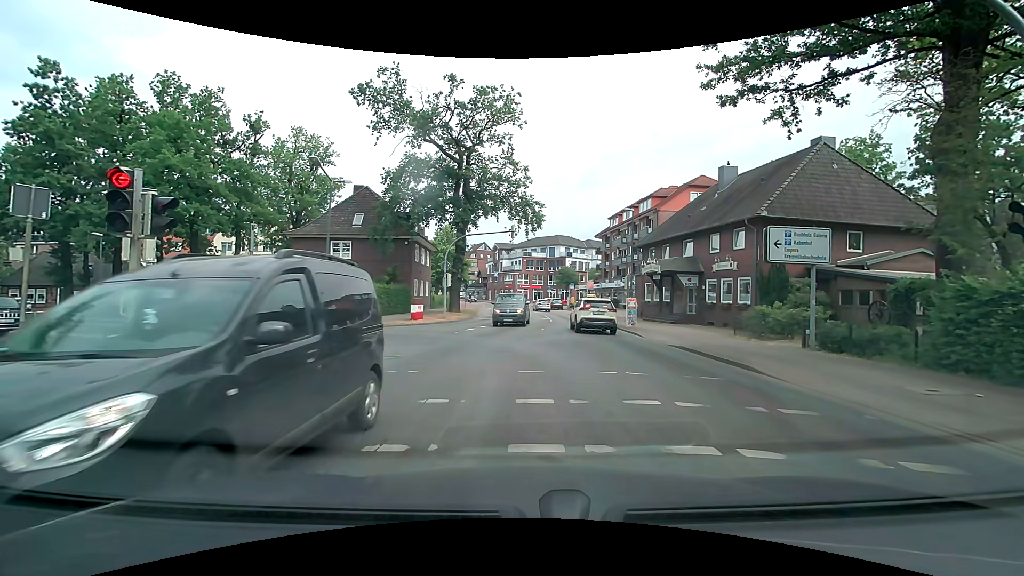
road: secondary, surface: asphalt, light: Day
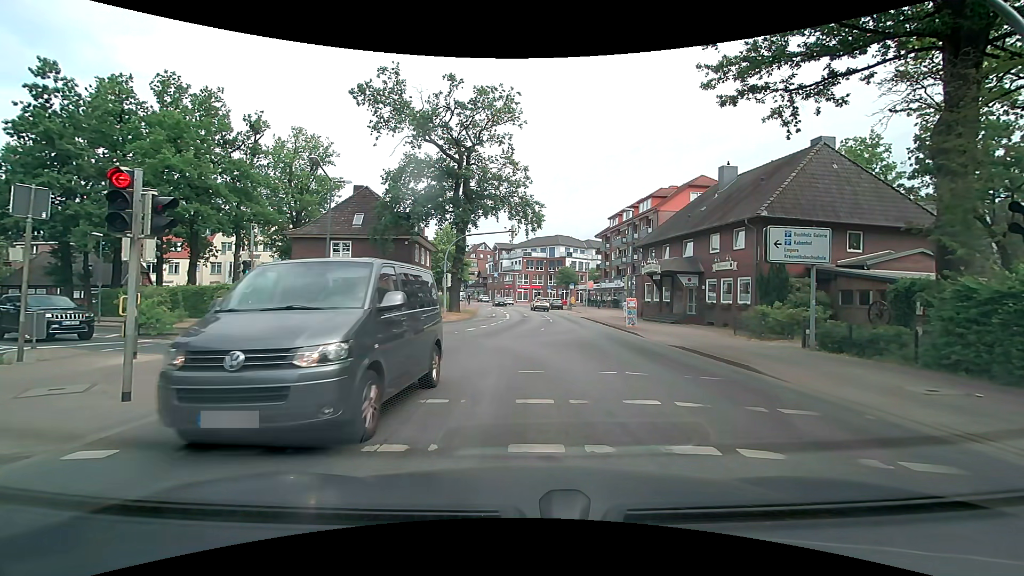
(0.0, 0.0) m; 0°
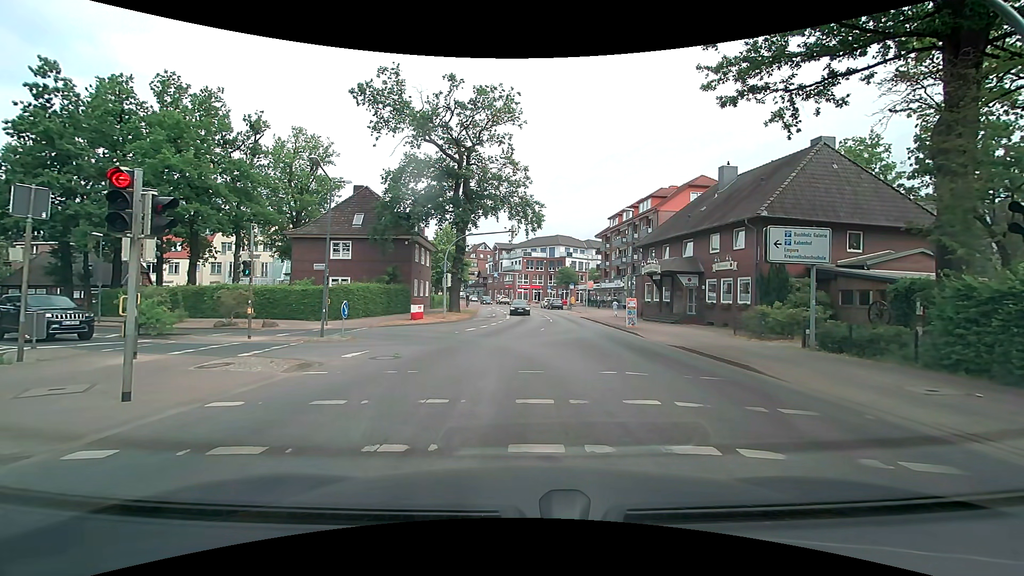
(0.0, 0.0) m; 0°
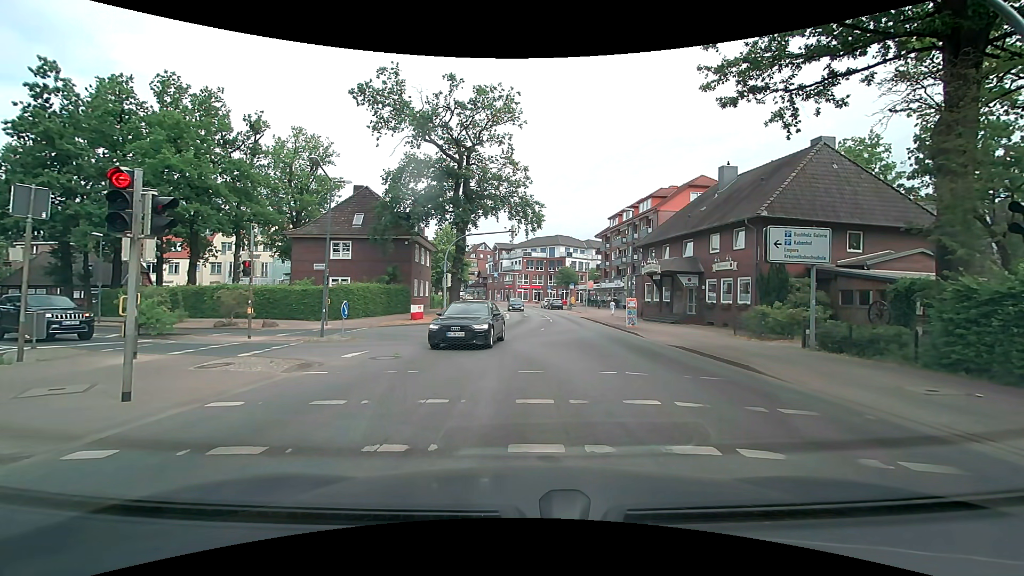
(0.0, 0.0) m; 0°
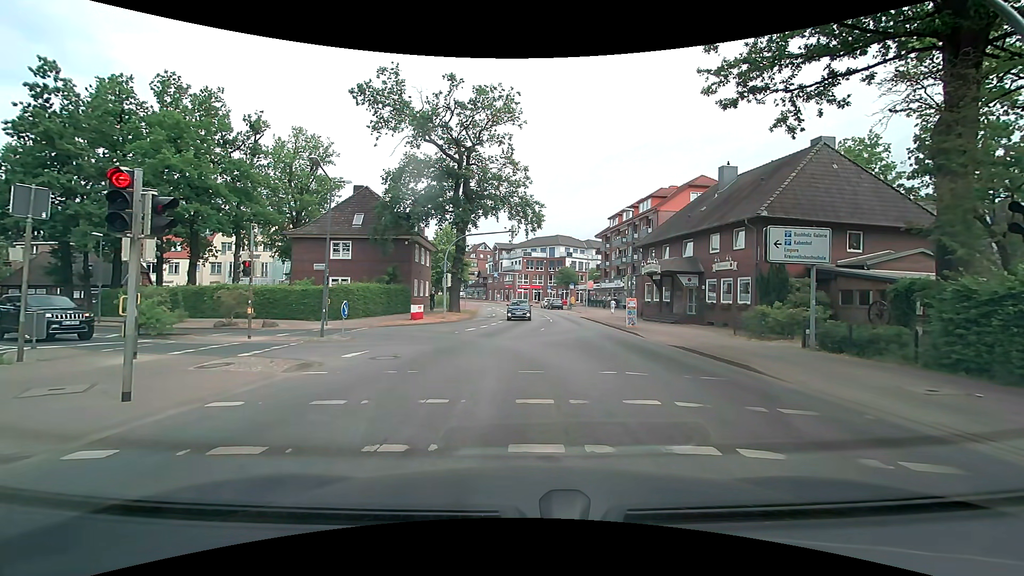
(0.0, 0.0) m; 0°
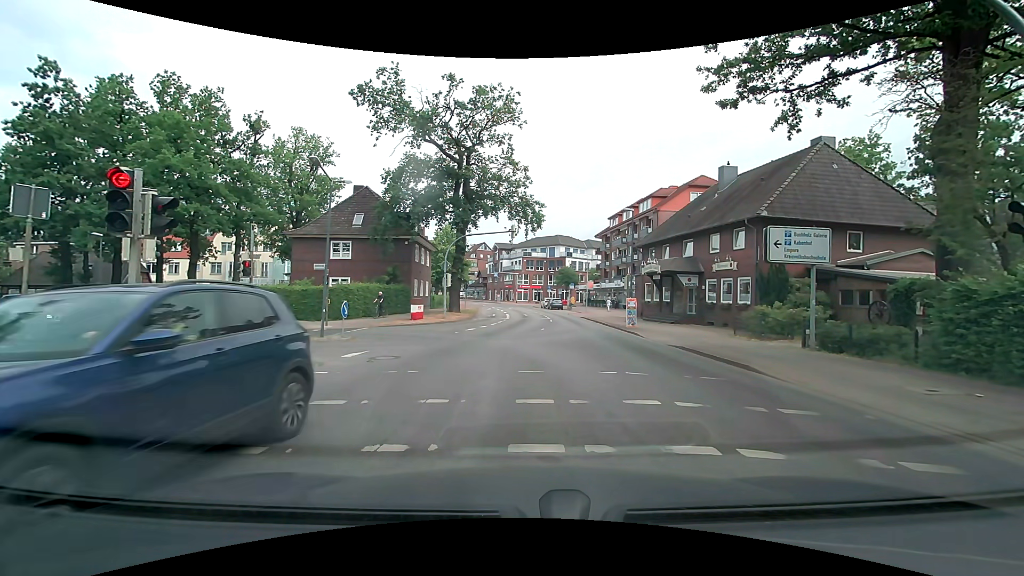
(0.0, 0.0) m; 0°
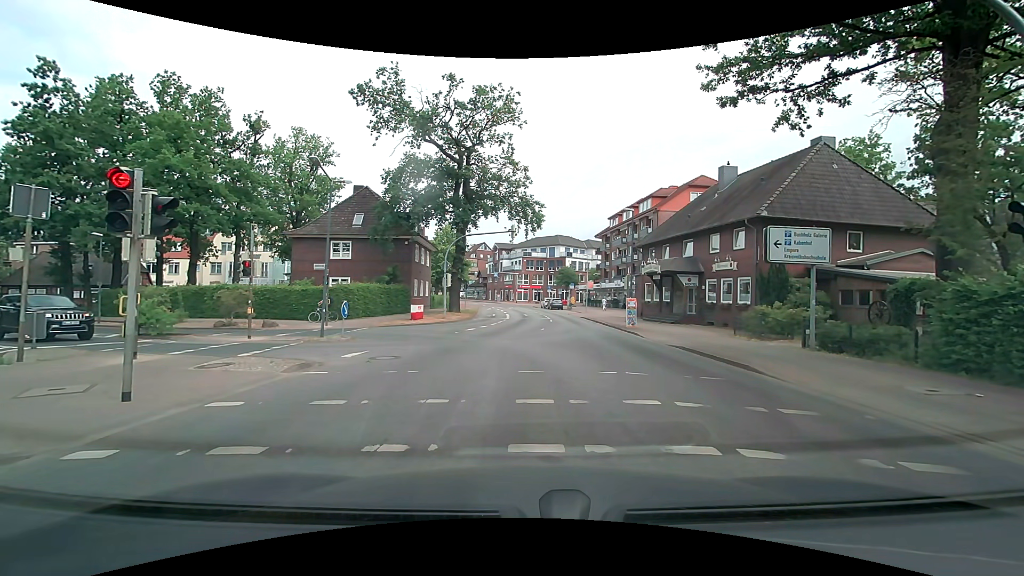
(0.0, 0.0) m; 0°
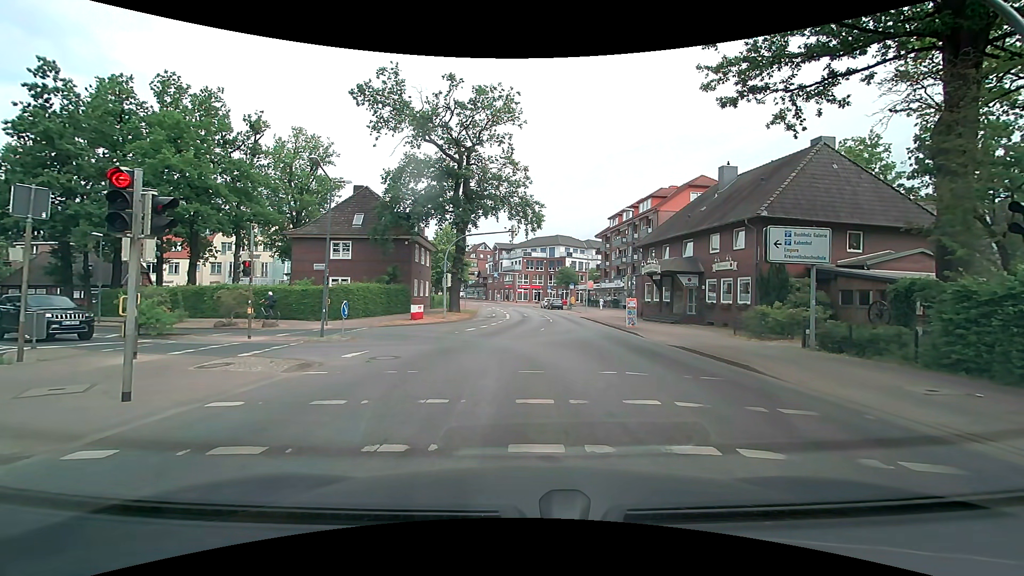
(0.0, 0.0) m; 0°
